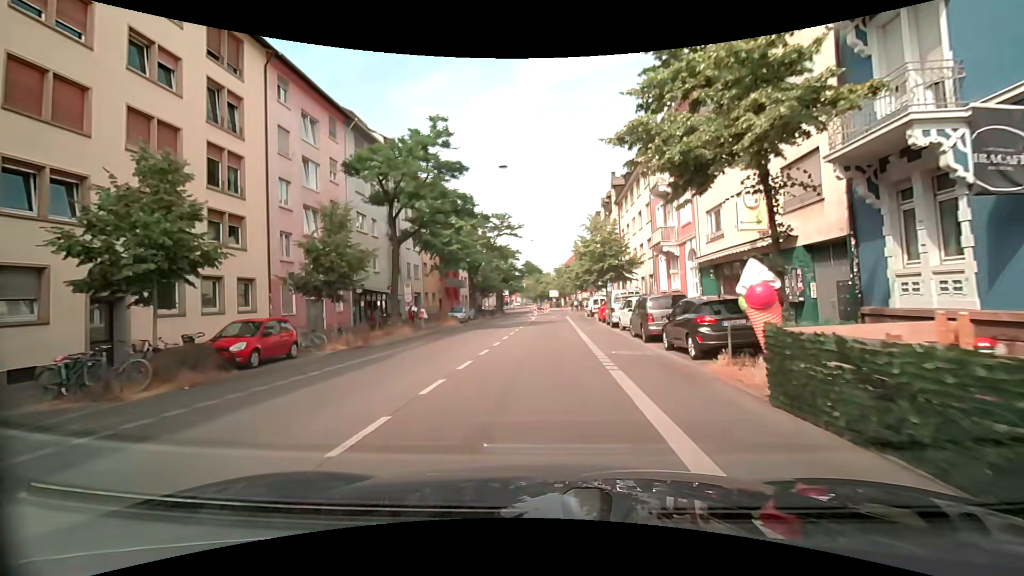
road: secondary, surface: asphalt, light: Day
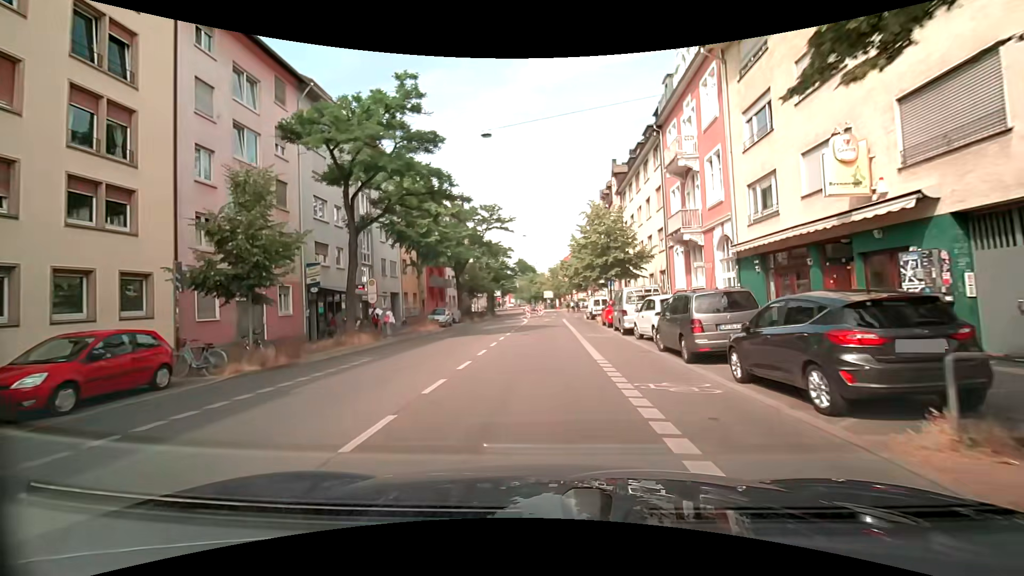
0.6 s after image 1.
(0.0, +5.7) m; +1°
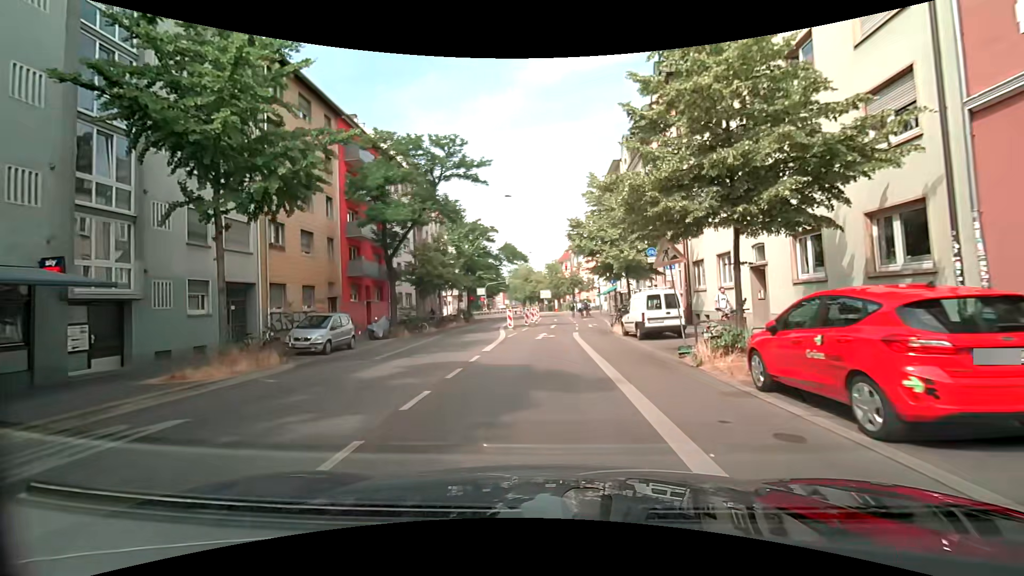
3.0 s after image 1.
(+0.2, +22.0) m; +1°
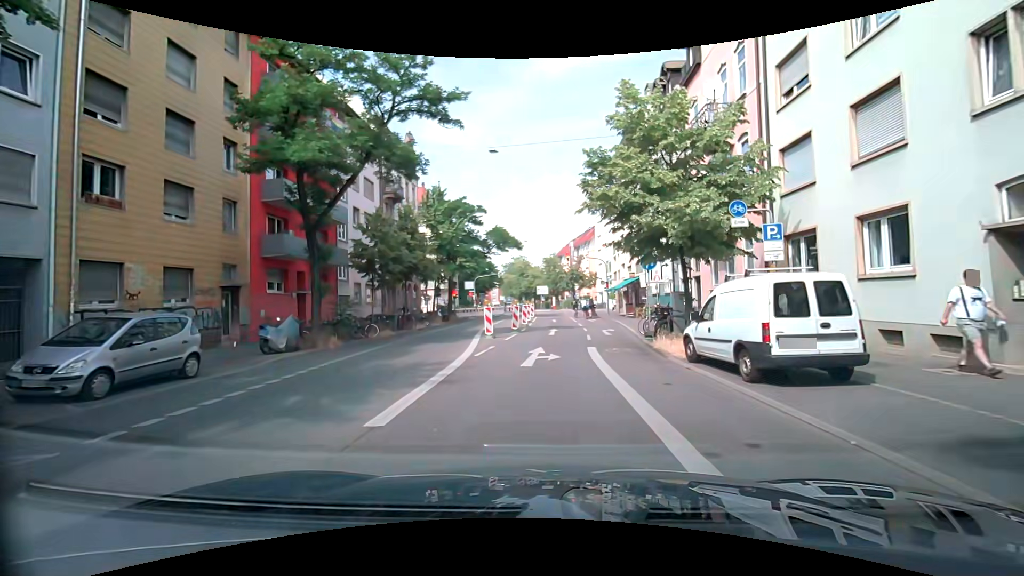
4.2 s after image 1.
(0.0, +9.9) m; 0°
